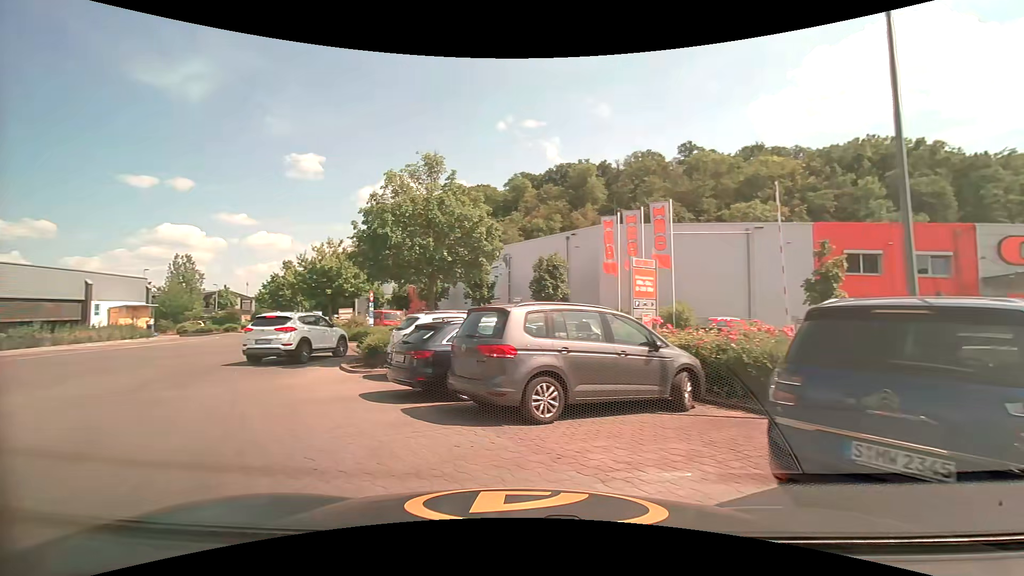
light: Day
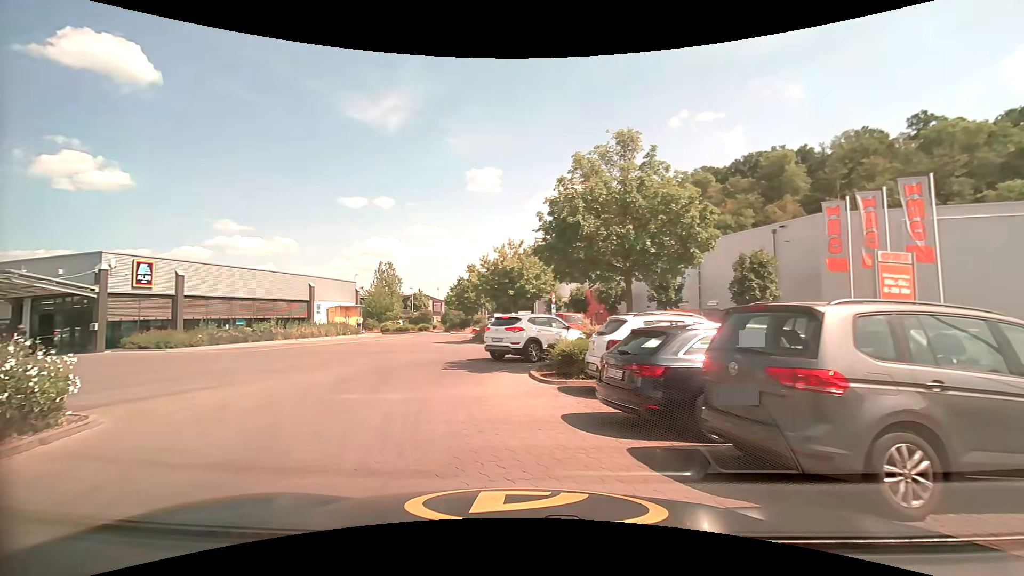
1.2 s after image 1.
(-0.4, +2.4) m; -20°
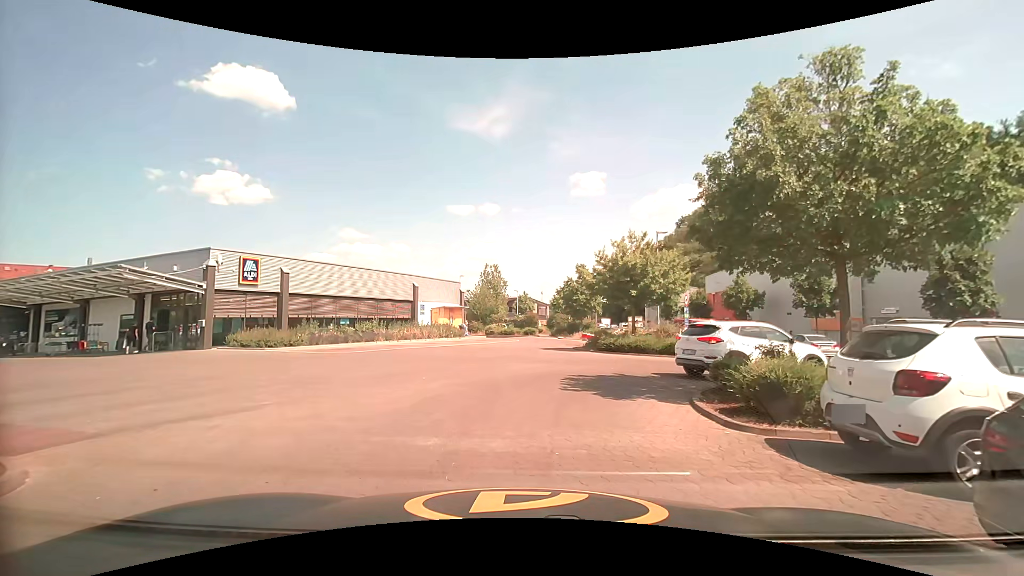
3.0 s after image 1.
(-0.5, +3.8) m; -11°
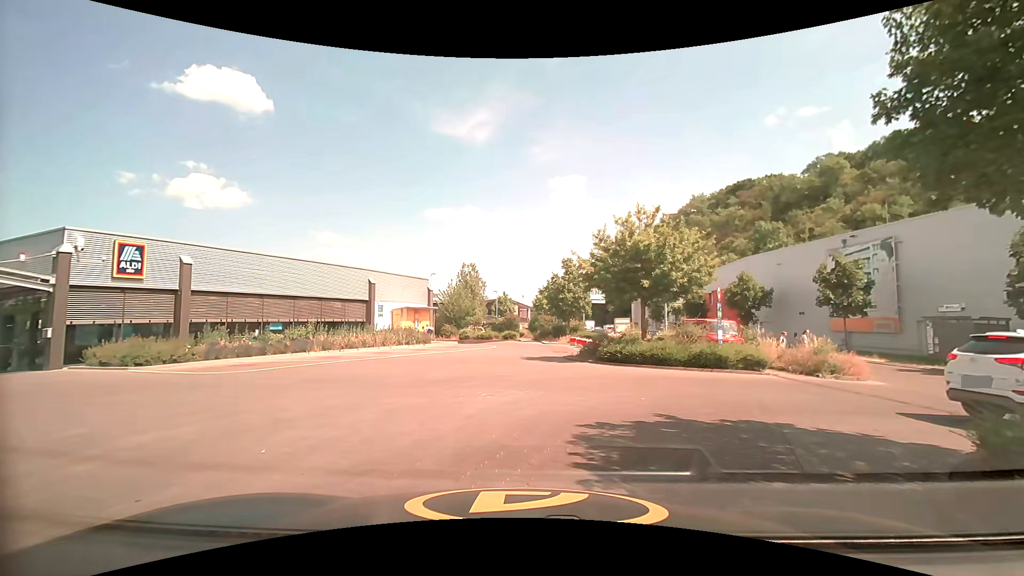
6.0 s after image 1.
(0.0, +6.6) m; +2°
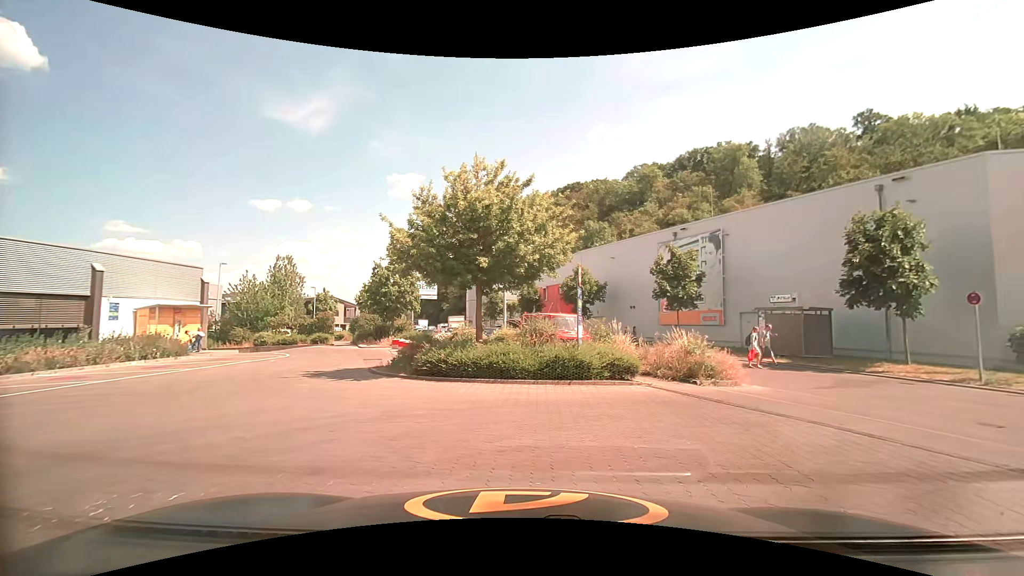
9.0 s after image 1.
(+0.7, +6.1) m; +19°
